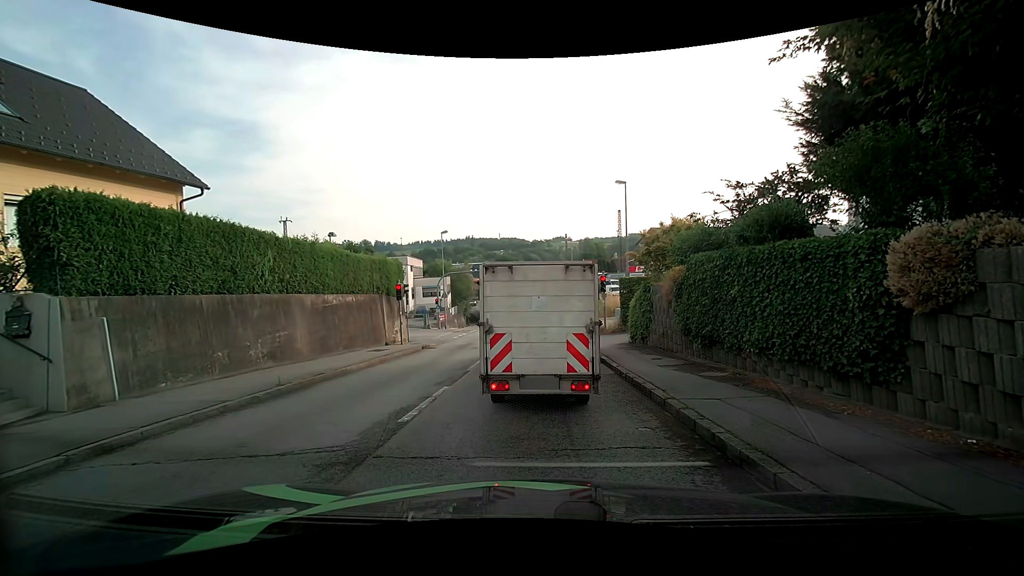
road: tertiary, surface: asphalt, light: Day
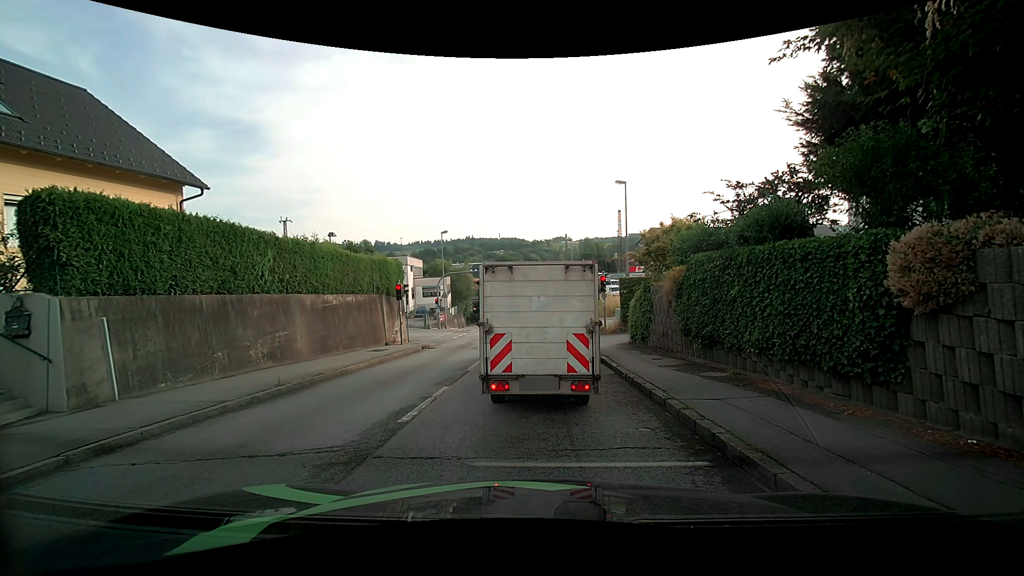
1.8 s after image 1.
(0.0, +0.1) m; 0°
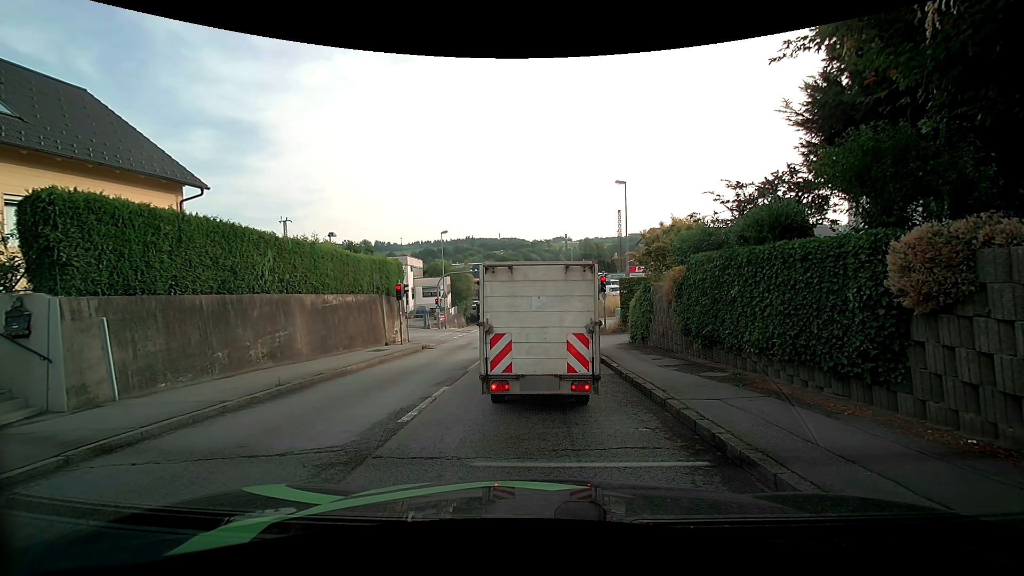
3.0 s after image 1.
(0.0, 0.0) m; 0°
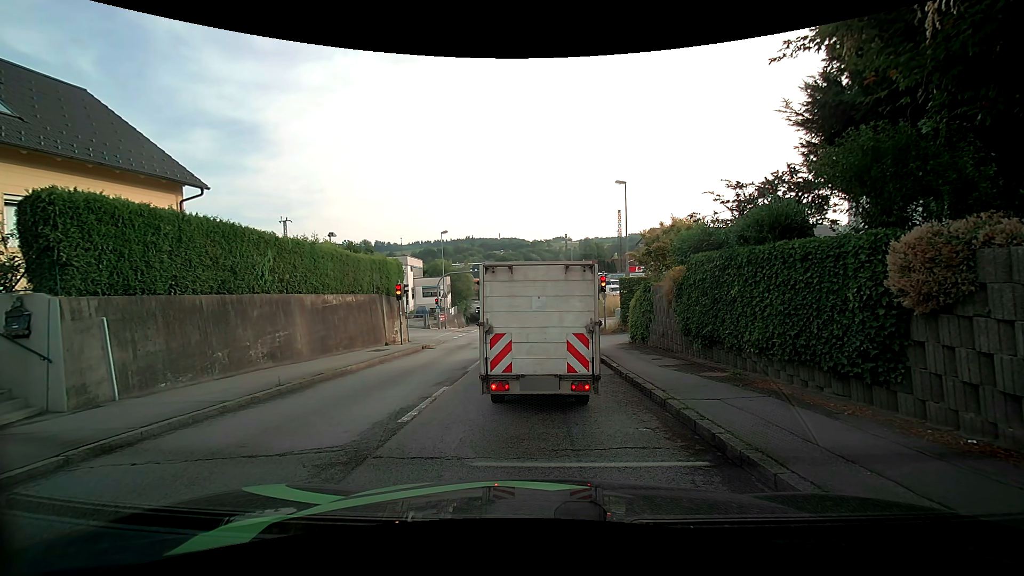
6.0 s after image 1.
(0.0, 0.0) m; 0°
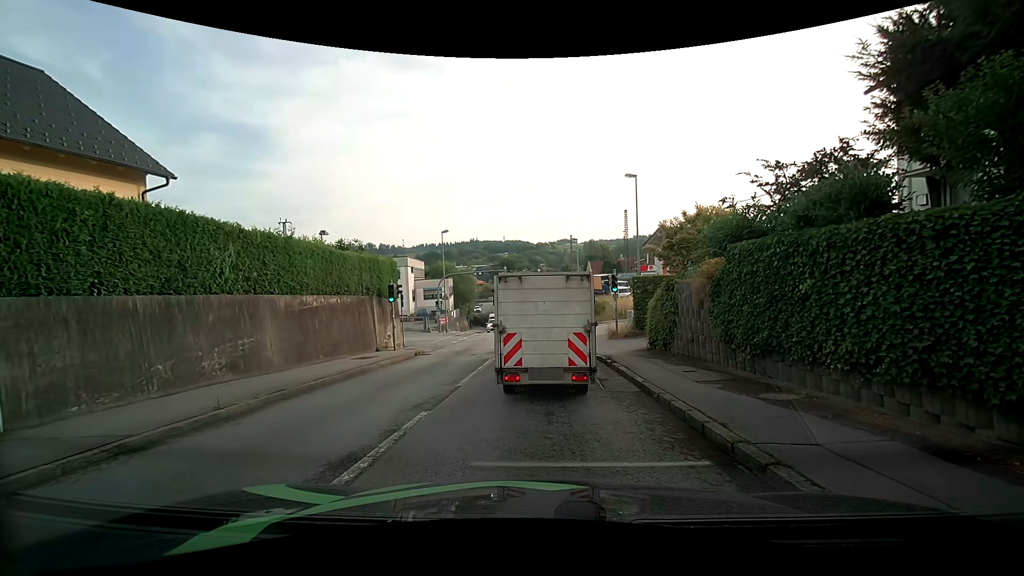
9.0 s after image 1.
(0.0, +2.4) m; -2°
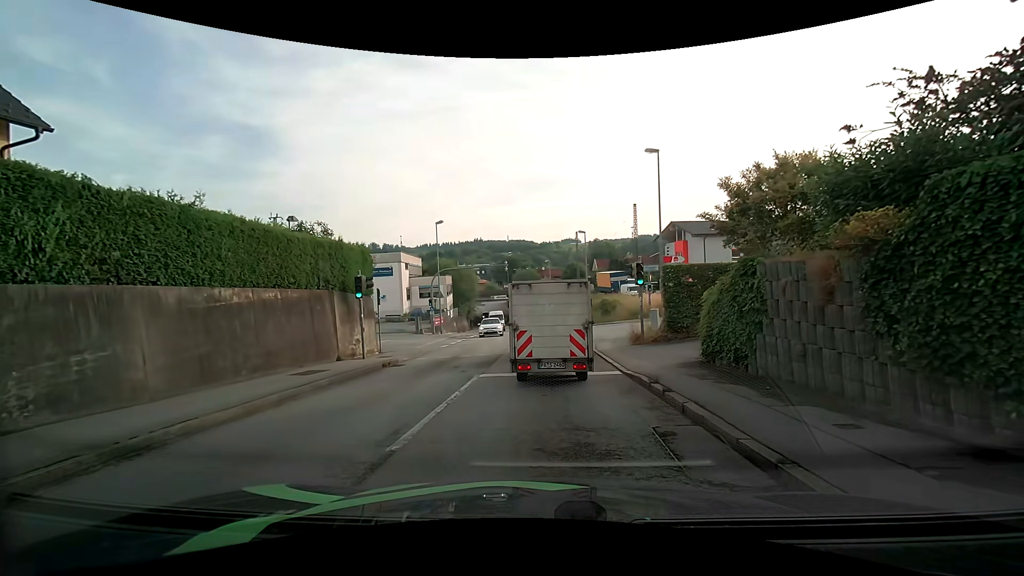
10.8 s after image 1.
(0.0, +5.0) m; -1°
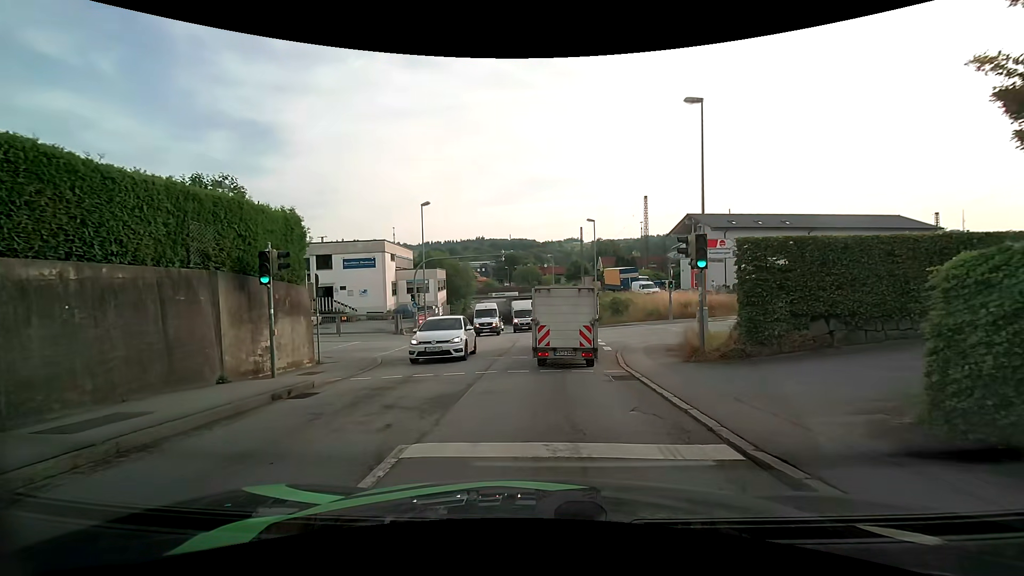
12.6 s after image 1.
(+0.1, +6.8) m; +1°
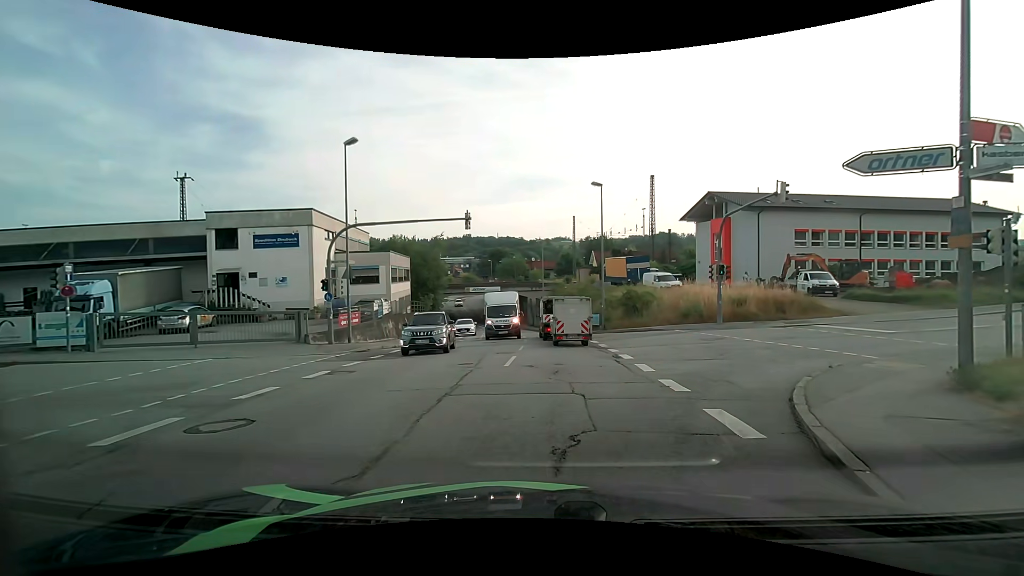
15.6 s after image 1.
(+0.1, +13.6) m; +1°
(+1, +10) (+7, +17) (+17, +21) (+26, +25) (+35, +29) (+44, +34) (+52, +39) (+61, +44) (+69, +50) (+77, +56) m
